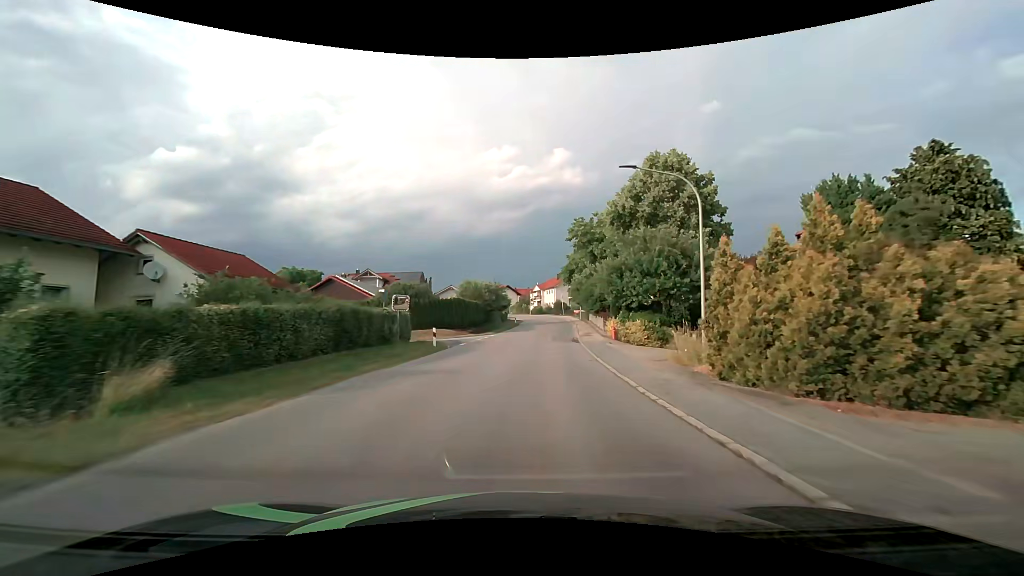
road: tertiary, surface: asphalt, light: Day
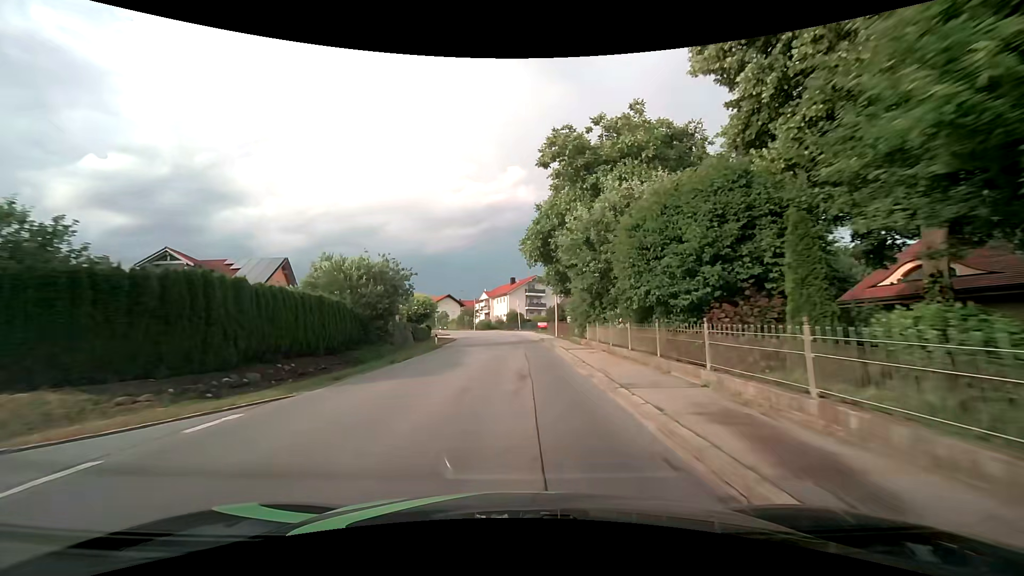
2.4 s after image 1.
(+1.9, +31.5) m; +6°
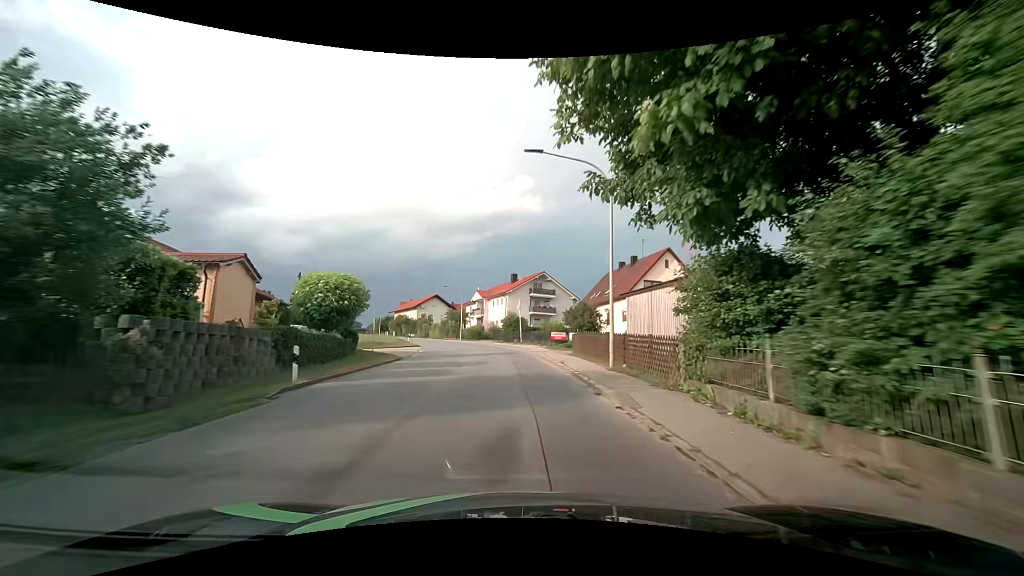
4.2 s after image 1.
(+0.1, +22.5) m; 0°
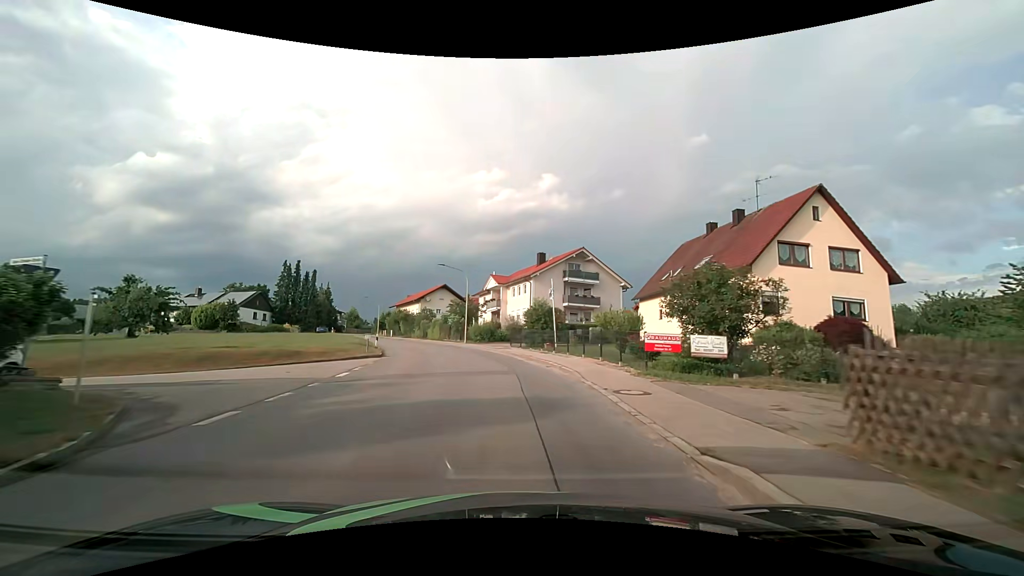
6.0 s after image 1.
(-0.5, +21.1) m; -3°
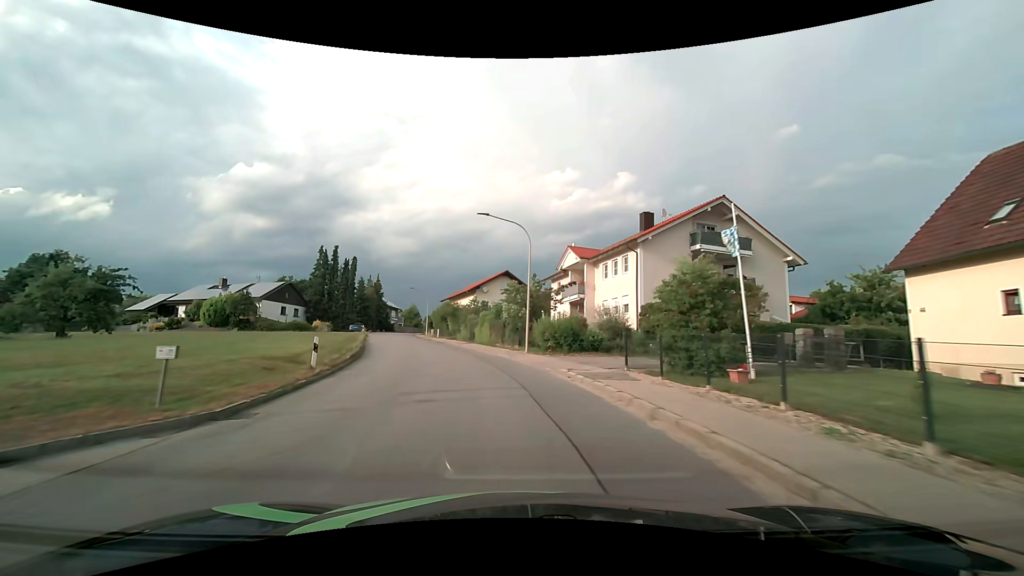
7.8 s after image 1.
(-1.3, +20.7) m; -8°
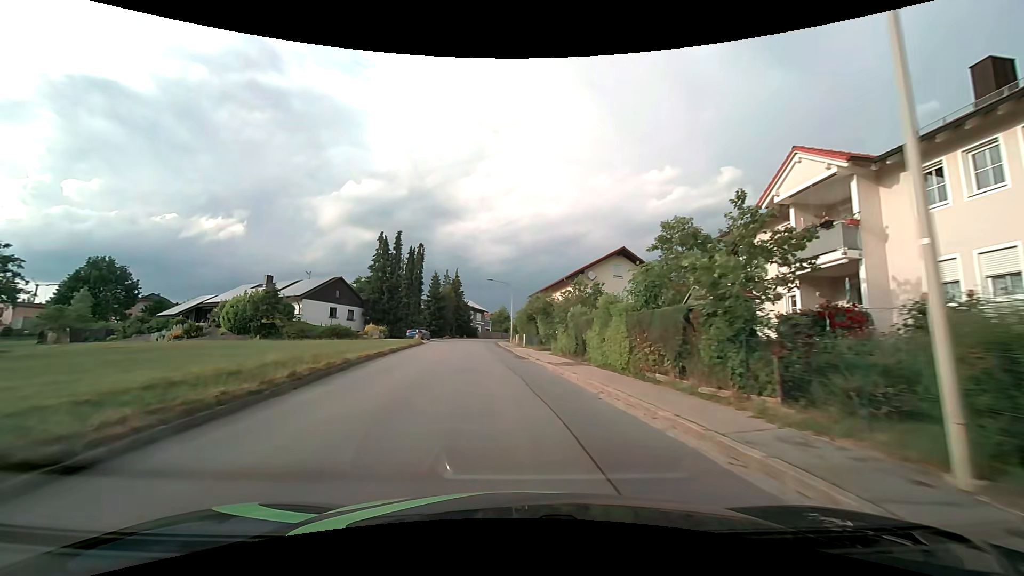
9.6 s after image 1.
(-2.1, +21.0) m; -11°
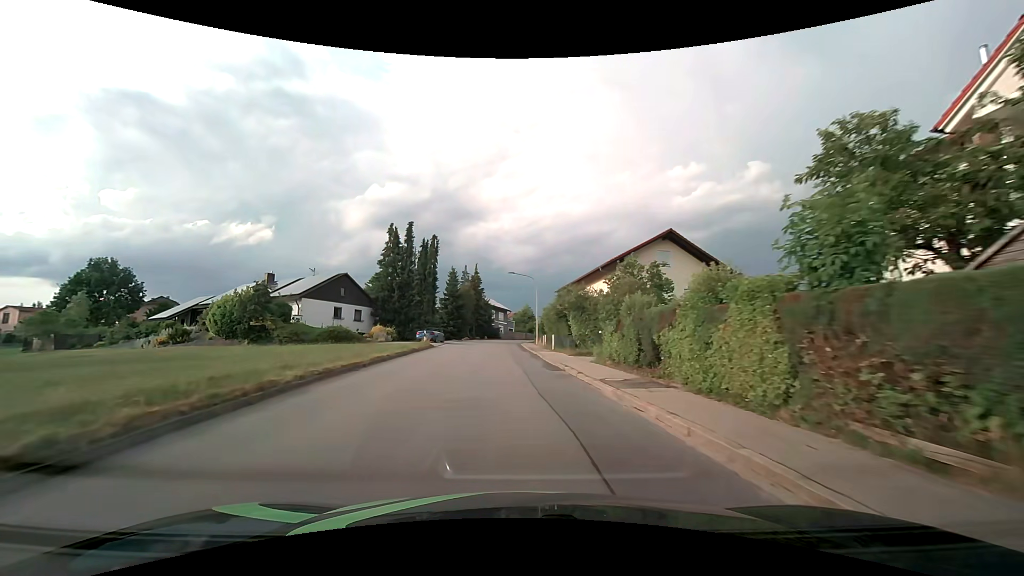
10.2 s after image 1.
(-0.2, +7.2) m; -3°
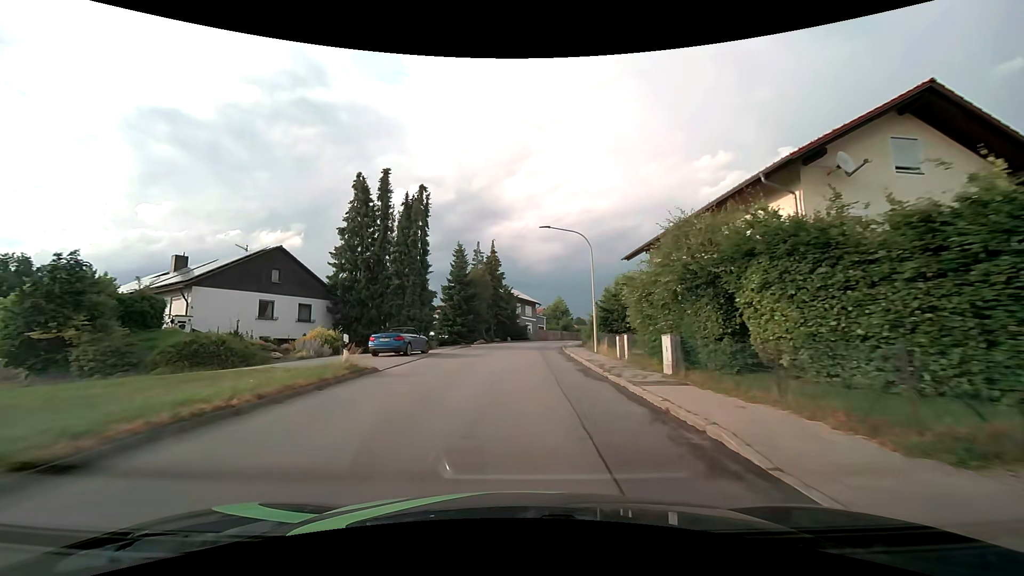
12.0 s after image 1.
(-0.8, +21.6) m; -3°
(0, +10) (0, +20) (0, +30) (+1, +40) (+3, +50) (+5, +59) (+9, +69) (+13, +78) (+18, +86) (+24, +95) m
